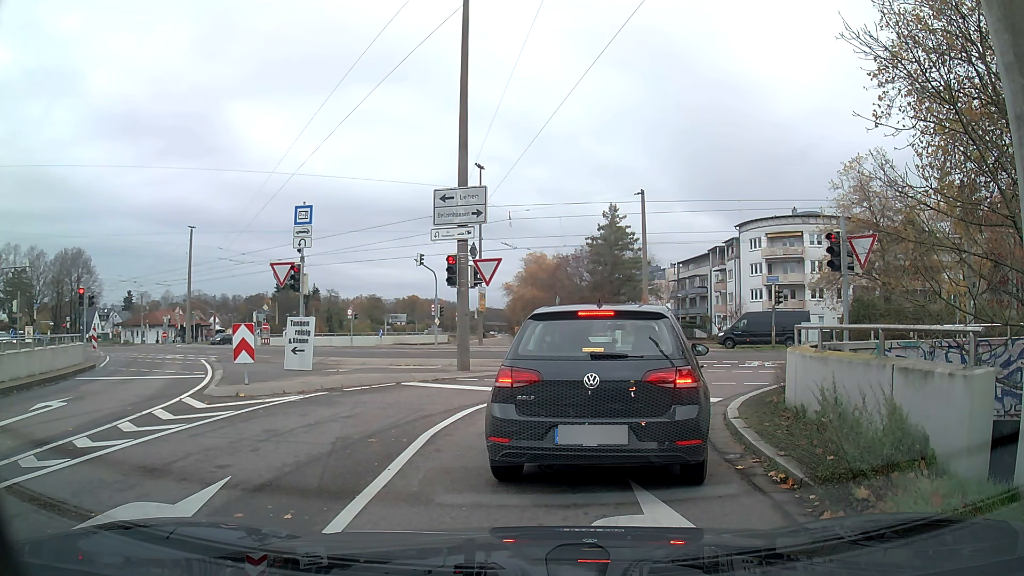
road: tertiary_link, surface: asphalt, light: Day
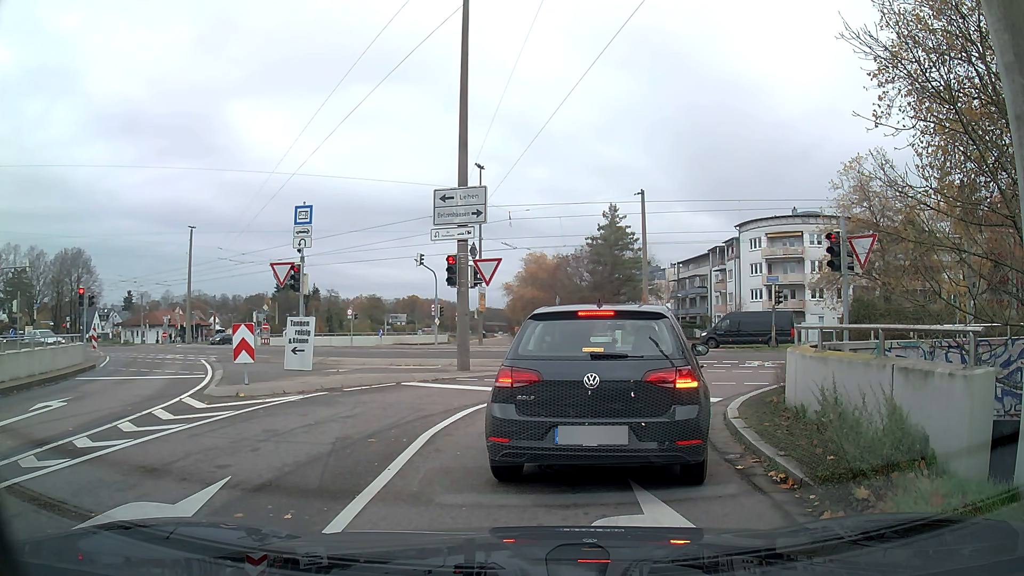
(0.0, 0.0) m; 0°
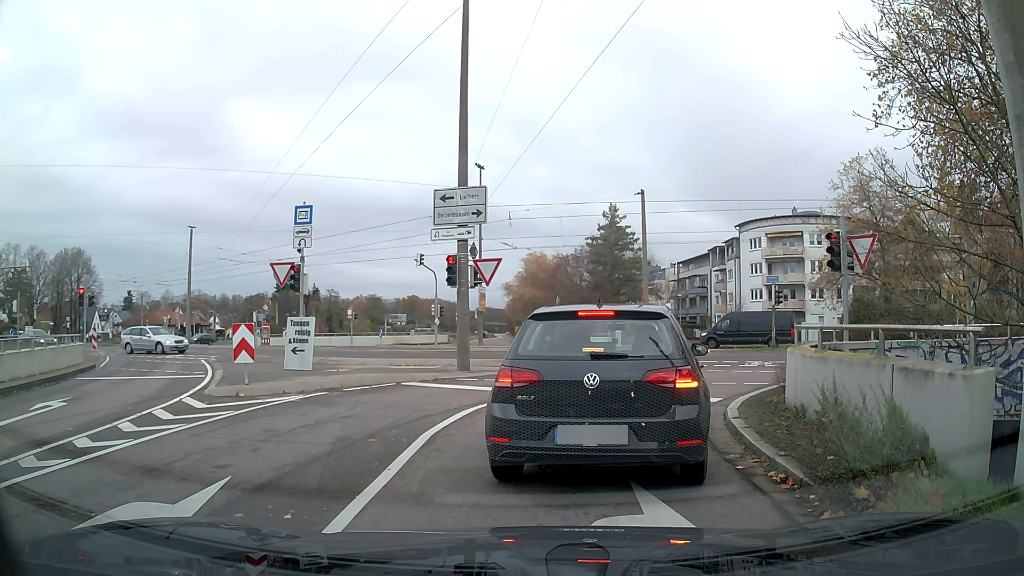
(0.0, 0.0) m; 0°
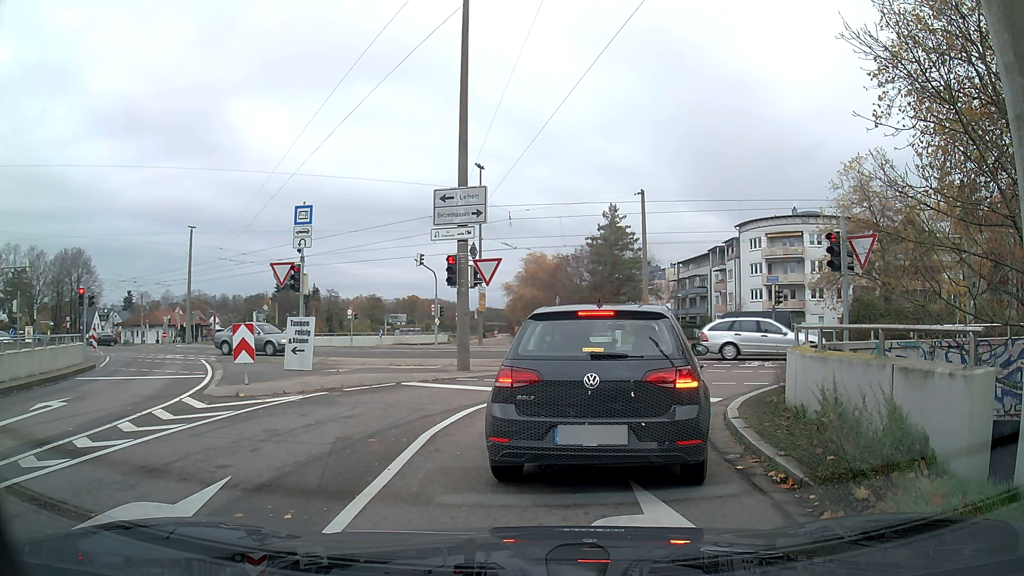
(0.0, 0.0) m; 0°
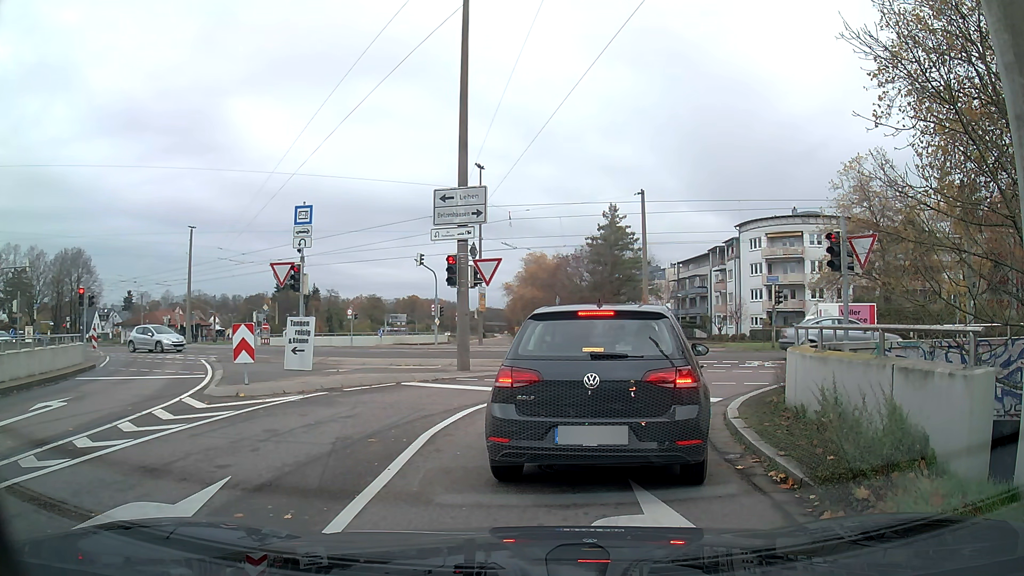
(0.0, 0.0) m; 0°
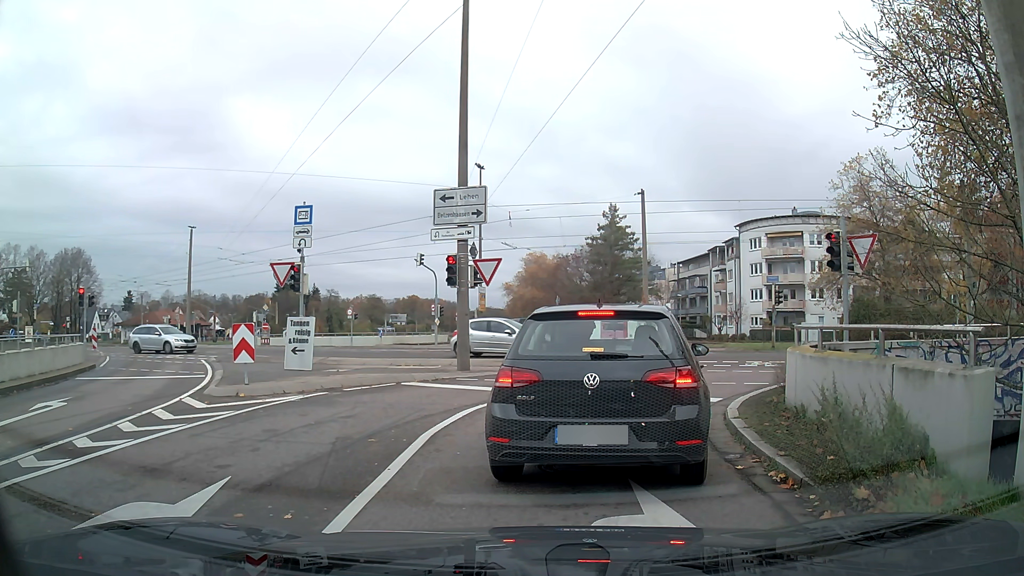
(0.0, 0.0) m; 0°
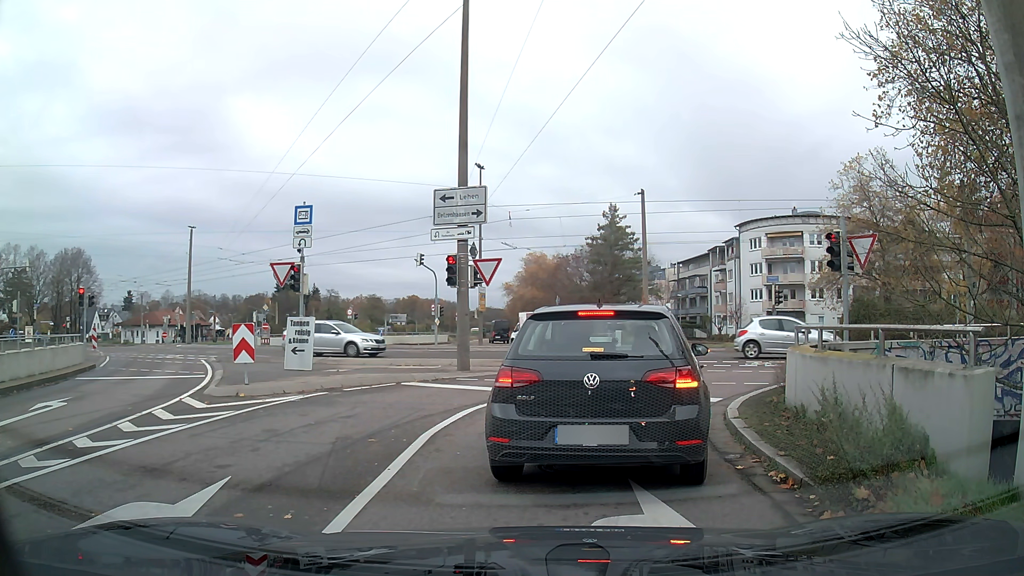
(0.0, 0.0) m; 0°
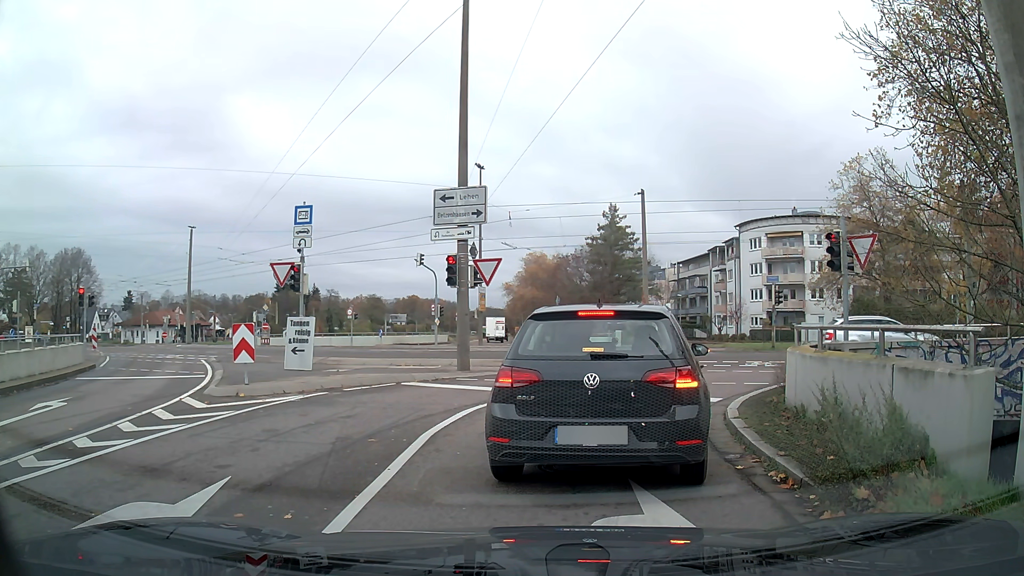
(0.0, 0.0) m; 0°
(+1, +10) (+7, +17) (+17, +19) (+27, +17) (+36, +14) (+46, +11) (+55, +8) (+65, +5) (+75, +2) (+84, -1) m
